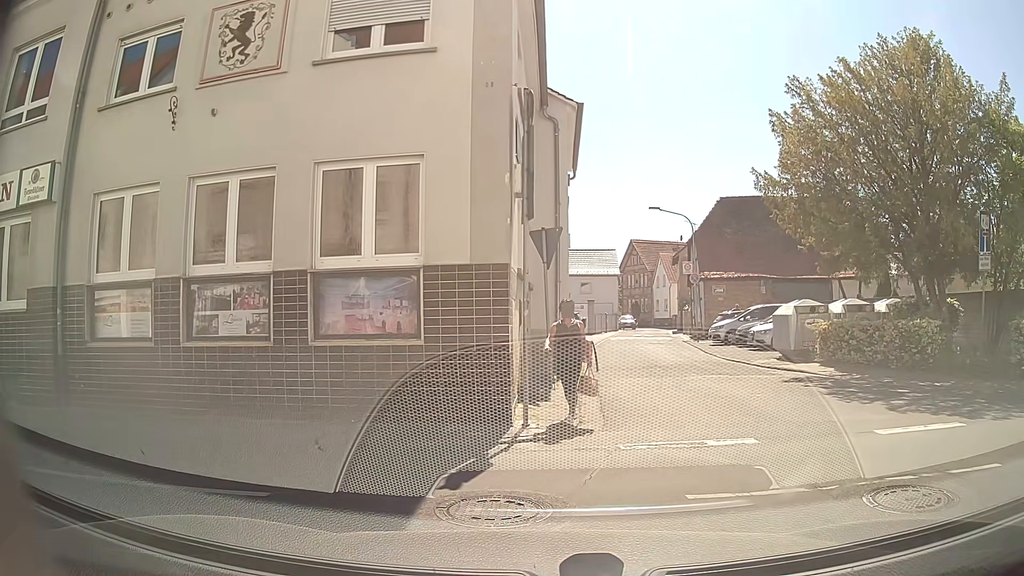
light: Day
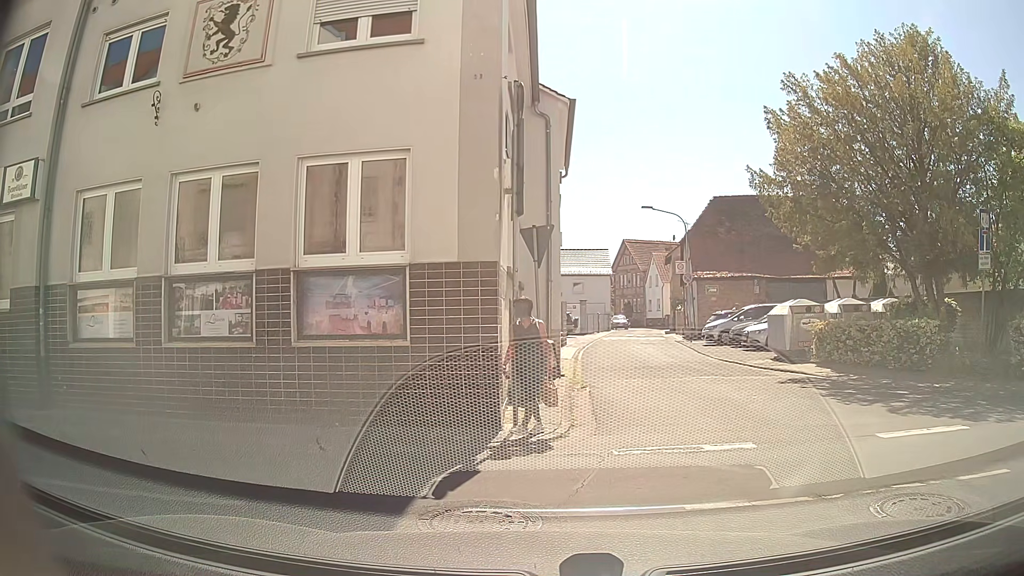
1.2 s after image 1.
(0.0, +0.3) m; 0°
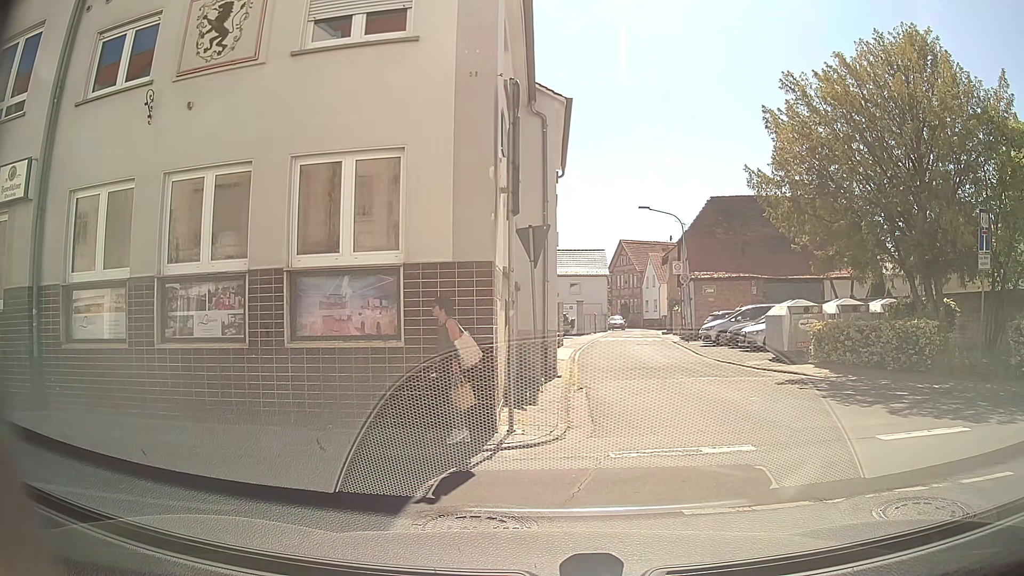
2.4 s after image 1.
(0.0, +0.1) m; 0°
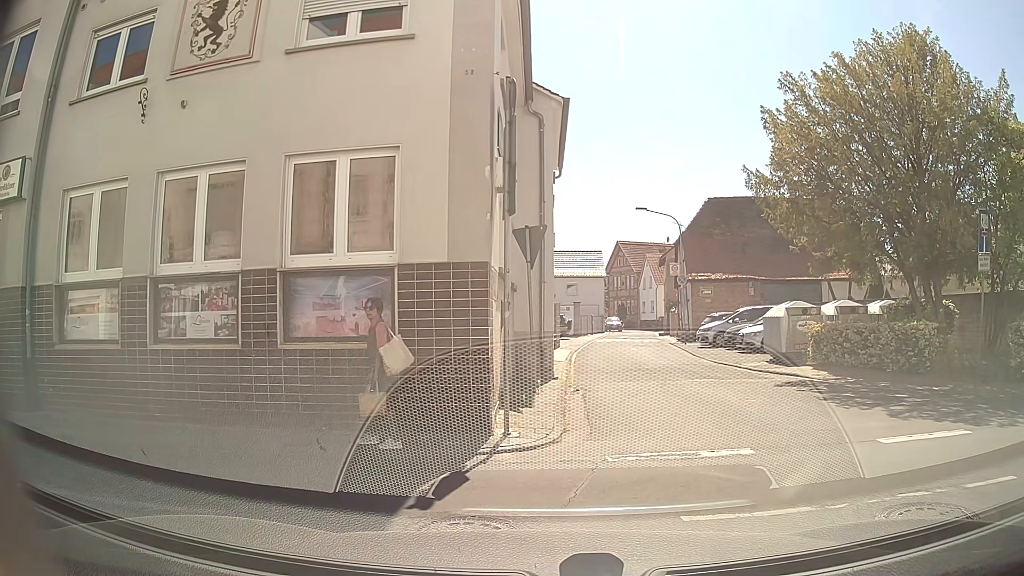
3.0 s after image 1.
(0.0, +0.1) m; 0°
